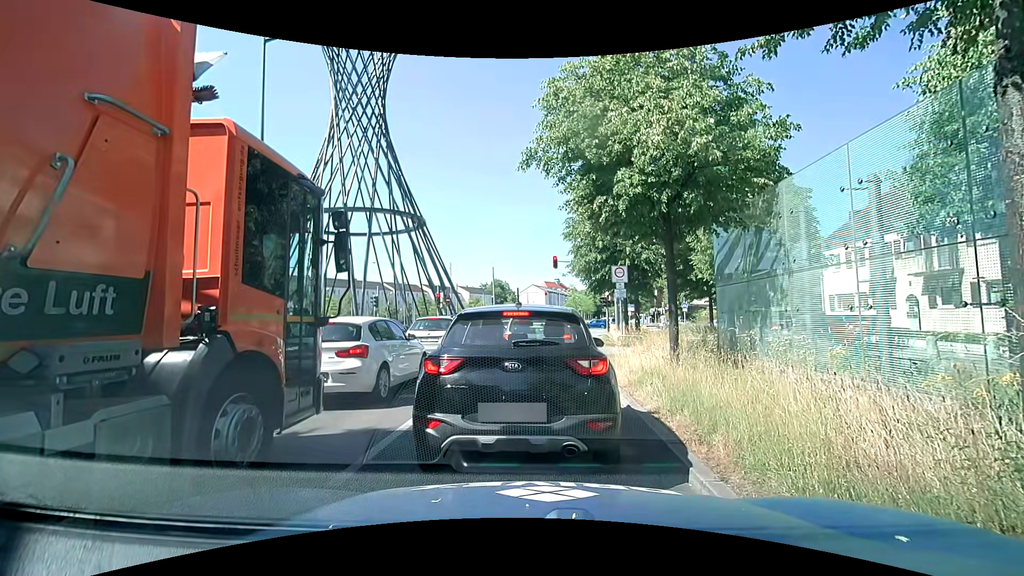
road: primary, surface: asphalt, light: Day
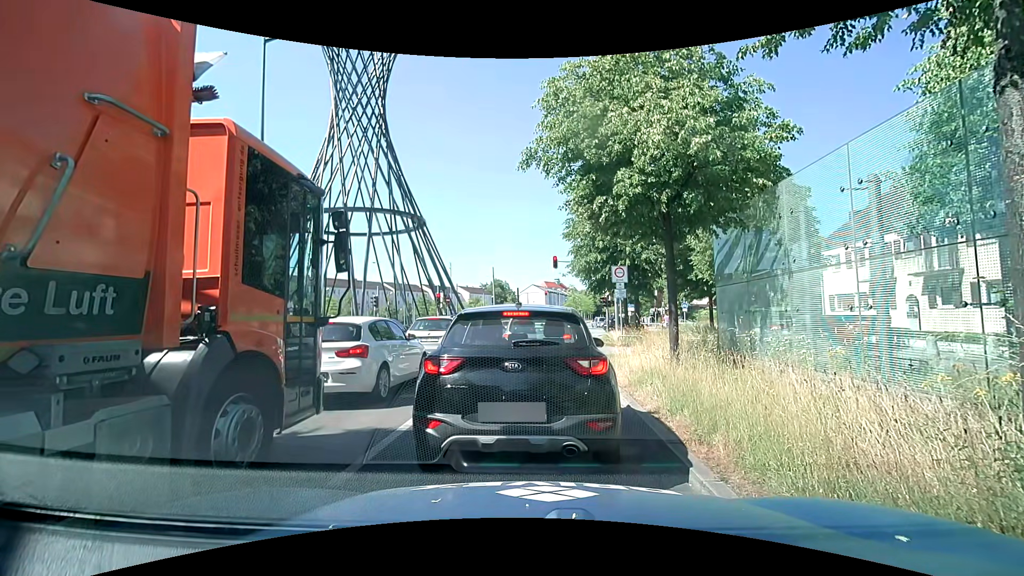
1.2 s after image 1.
(0.0, 0.0) m; 0°
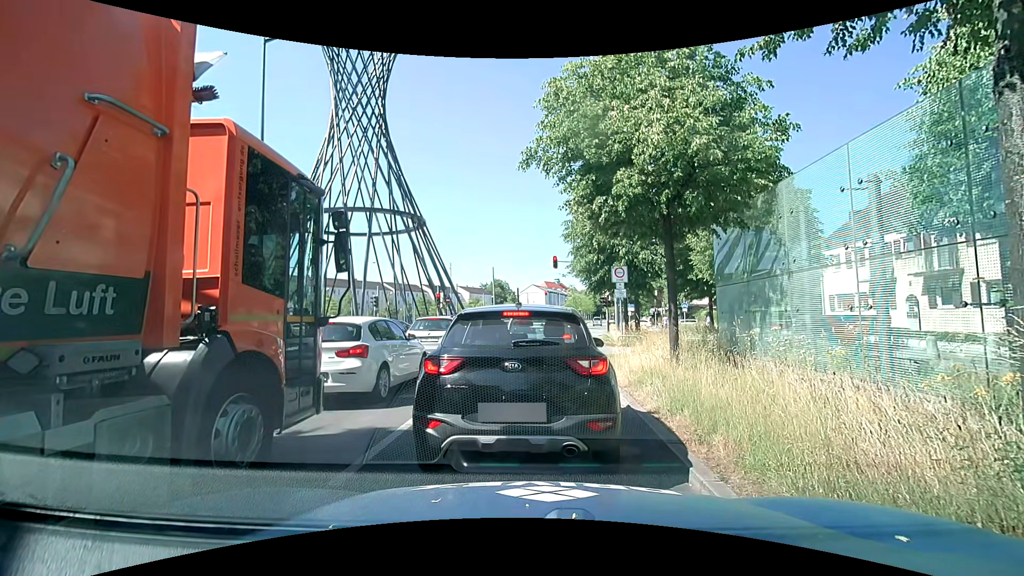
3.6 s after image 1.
(0.0, 0.0) m; 0°
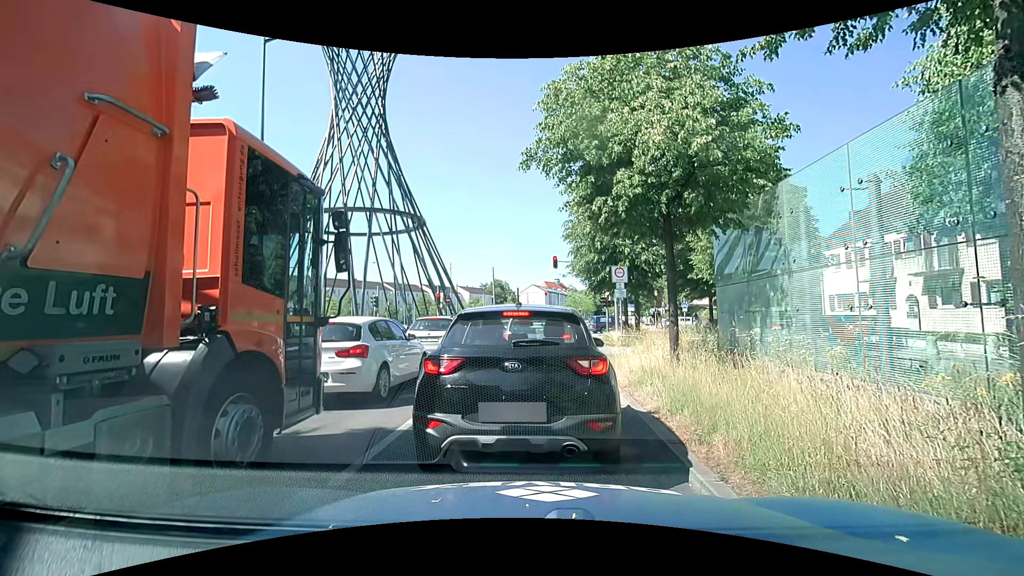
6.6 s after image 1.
(0.0, 0.0) m; 0°
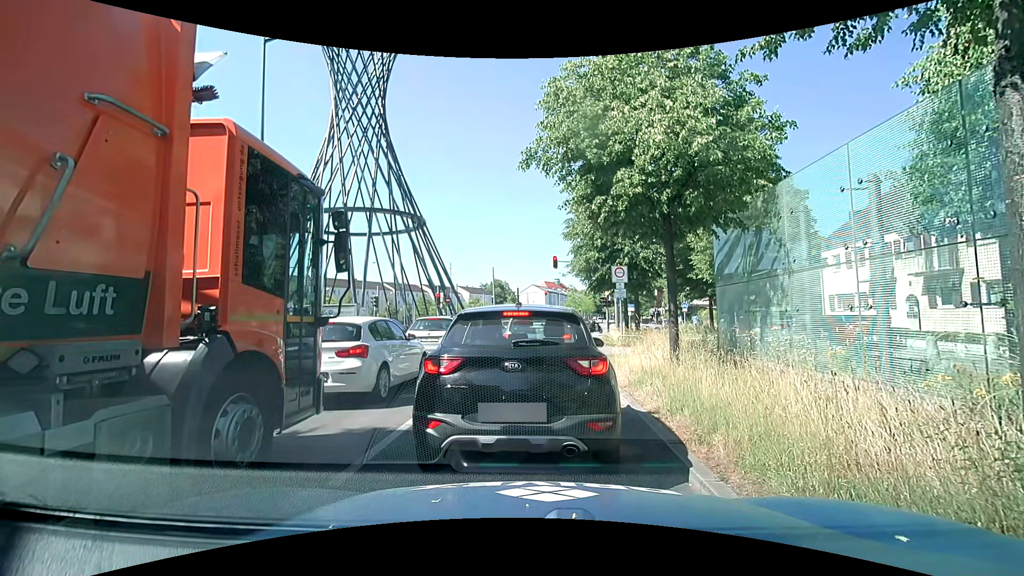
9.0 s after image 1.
(0.0, 0.0) m; 0°
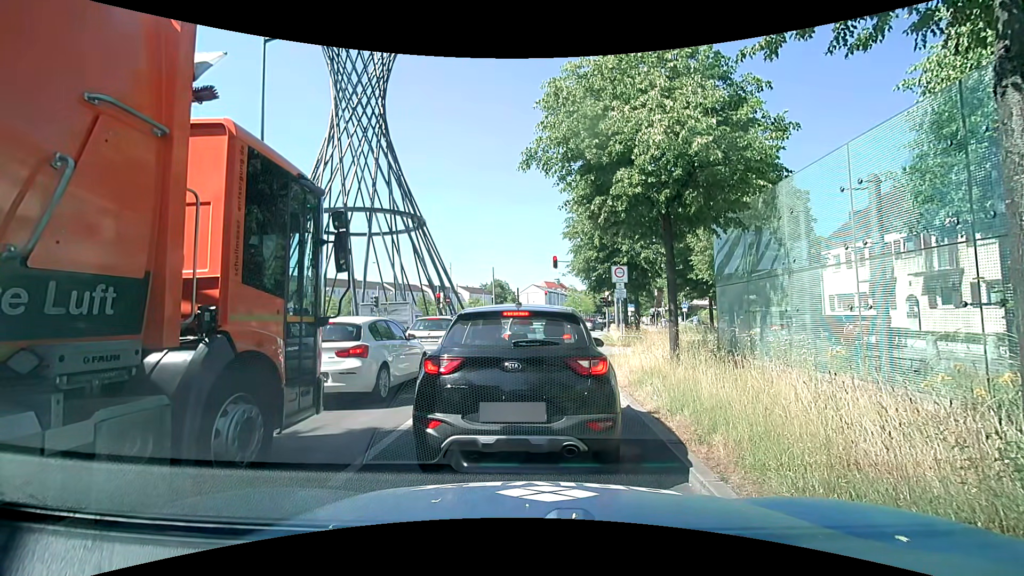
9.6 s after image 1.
(0.0, 0.0) m; 0°
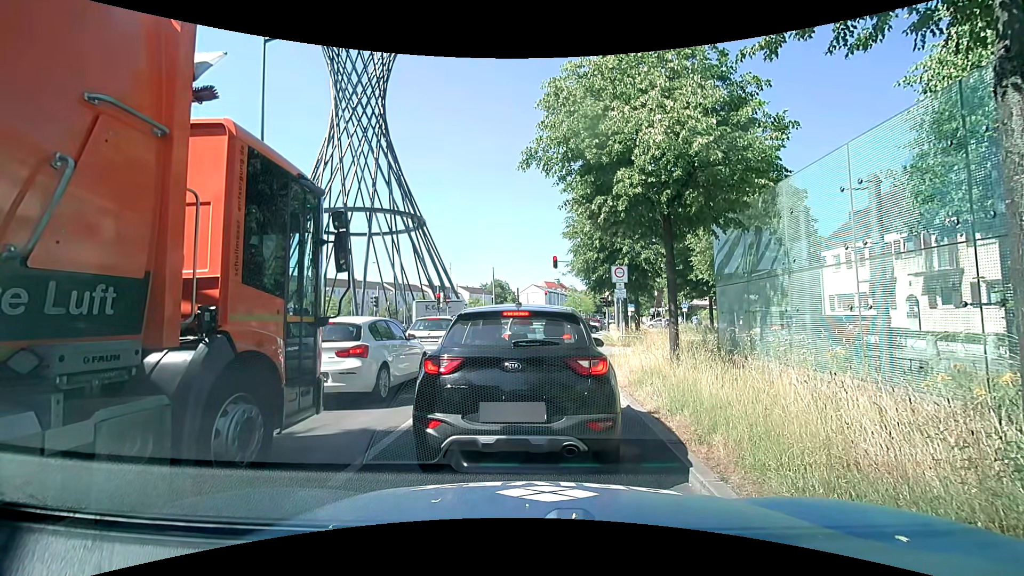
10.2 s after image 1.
(0.0, 0.0) m; 0°
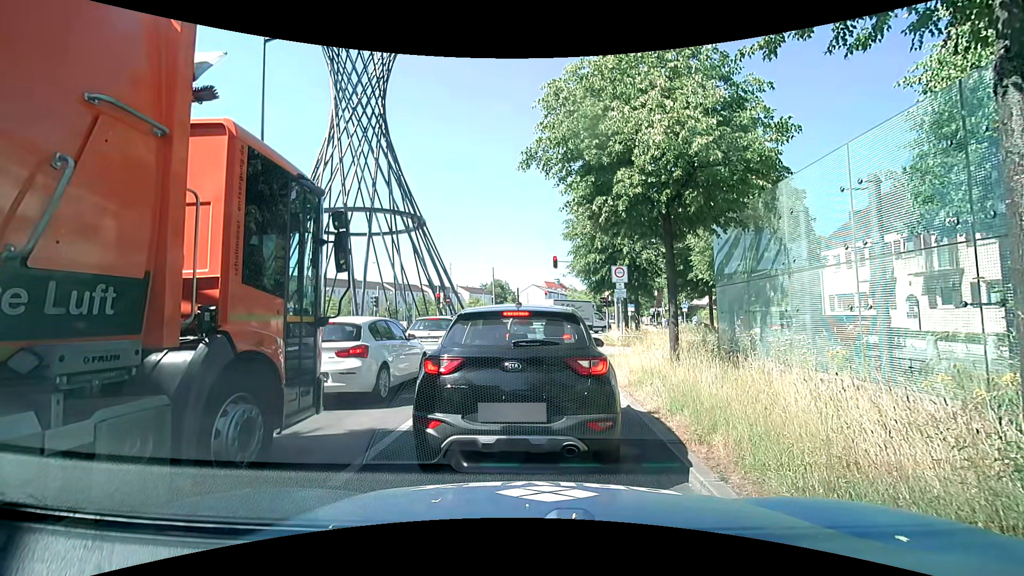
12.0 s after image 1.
(0.0, 0.0) m; 0°
